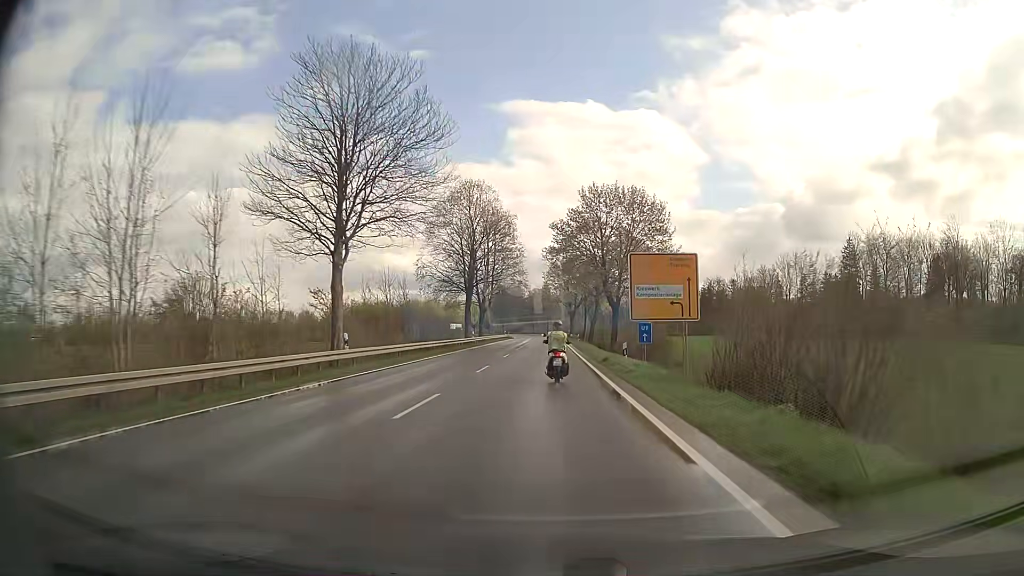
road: secondary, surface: asphalt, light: Day
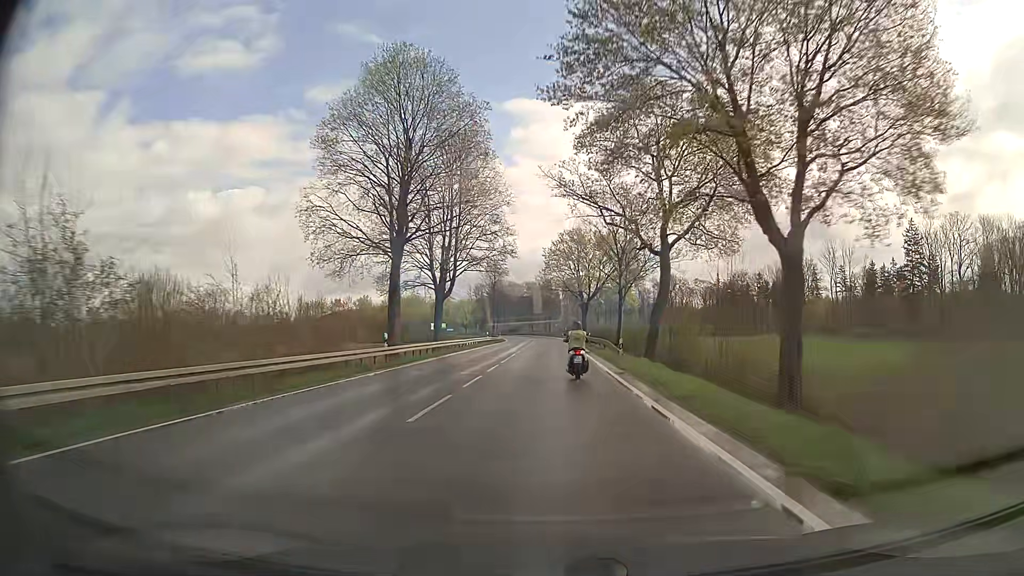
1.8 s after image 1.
(-0.3, +36.1) m; 0°
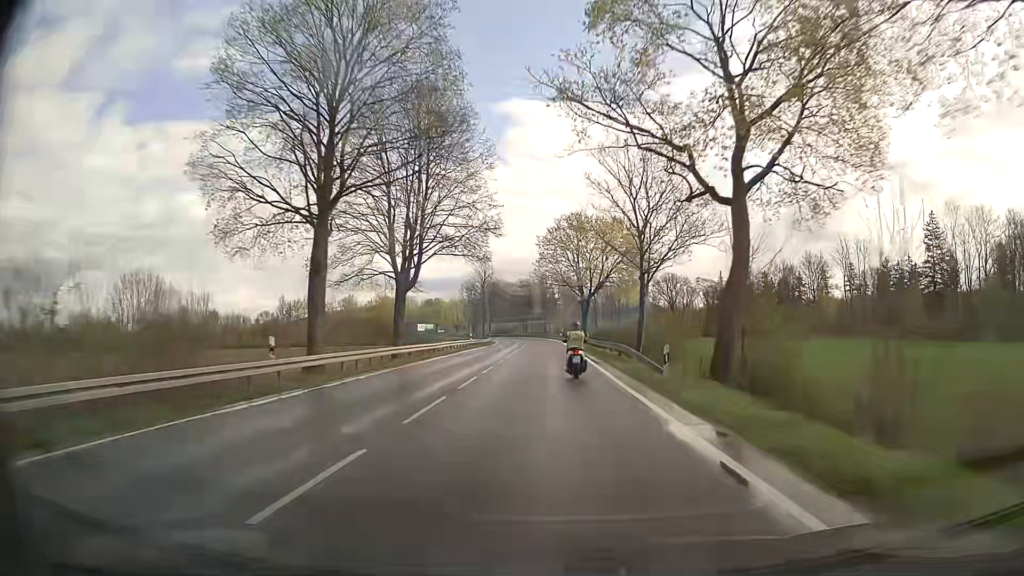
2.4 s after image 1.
(0.0, +12.1) m; 0°
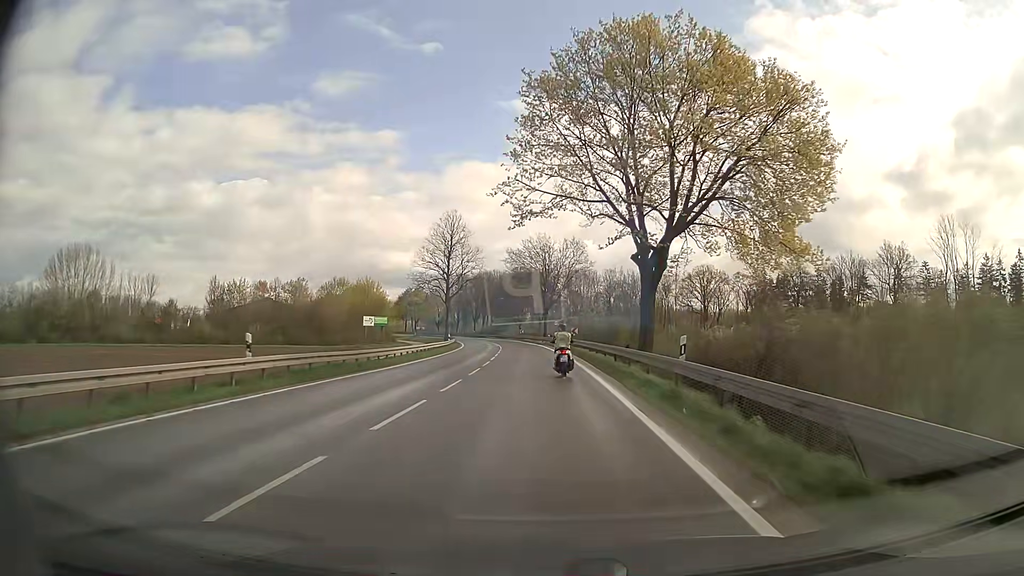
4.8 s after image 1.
(+0.3, +48.7) m; 0°
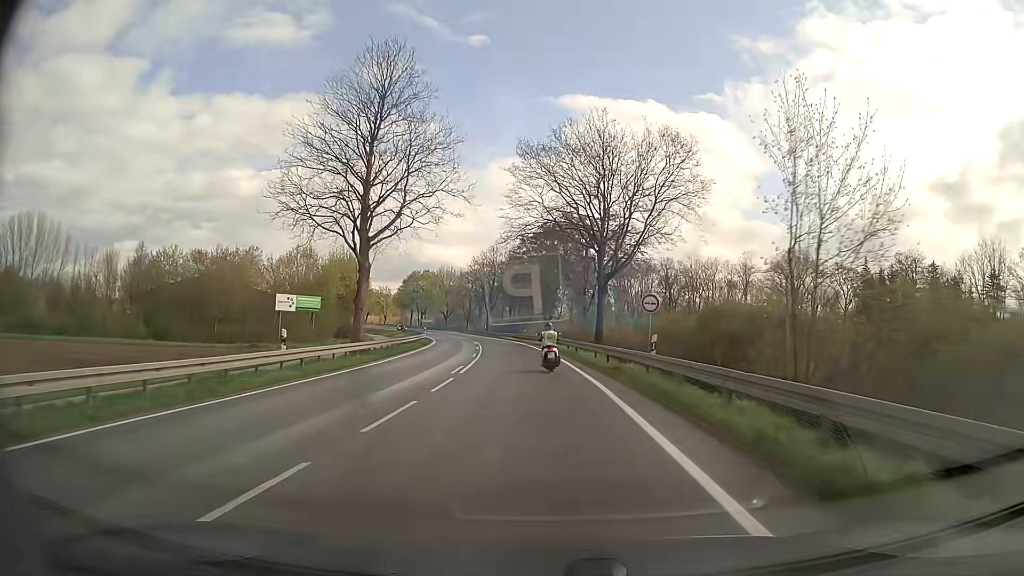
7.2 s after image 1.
(-1.1, +48.7) m; -3°
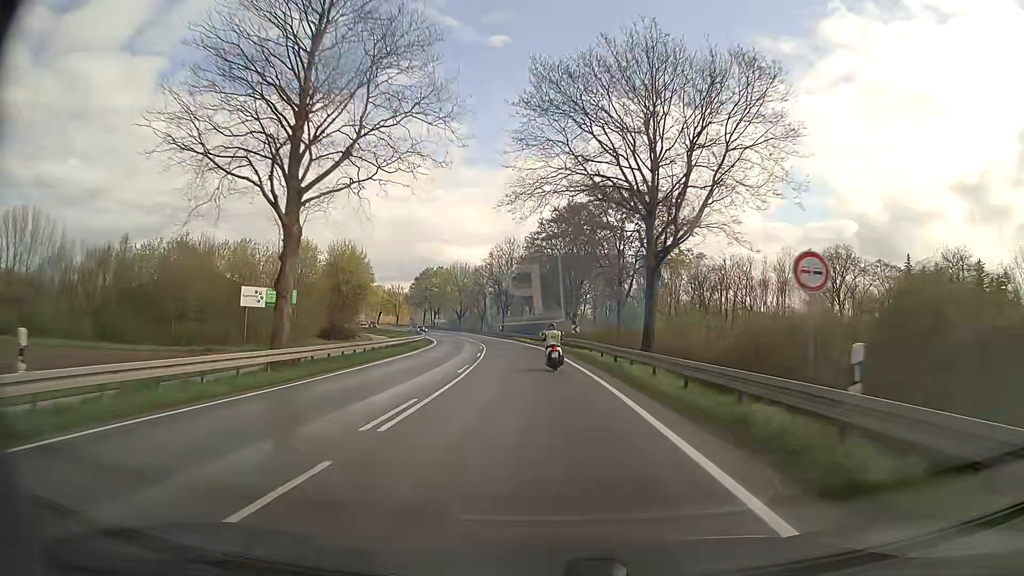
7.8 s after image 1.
(-0.2, +12.1) m; -2°
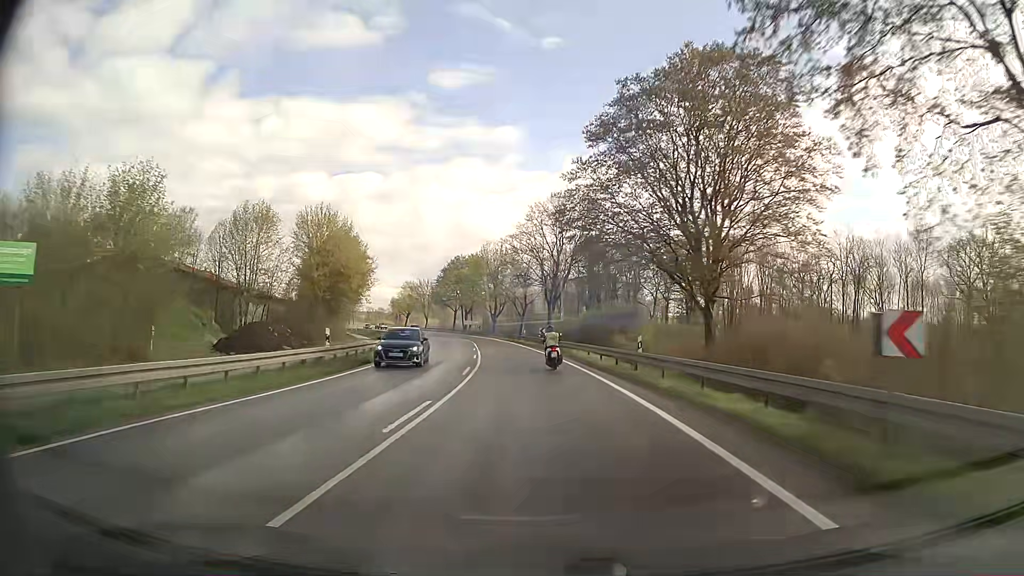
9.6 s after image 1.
(-1.5, +36.2) m; -5°
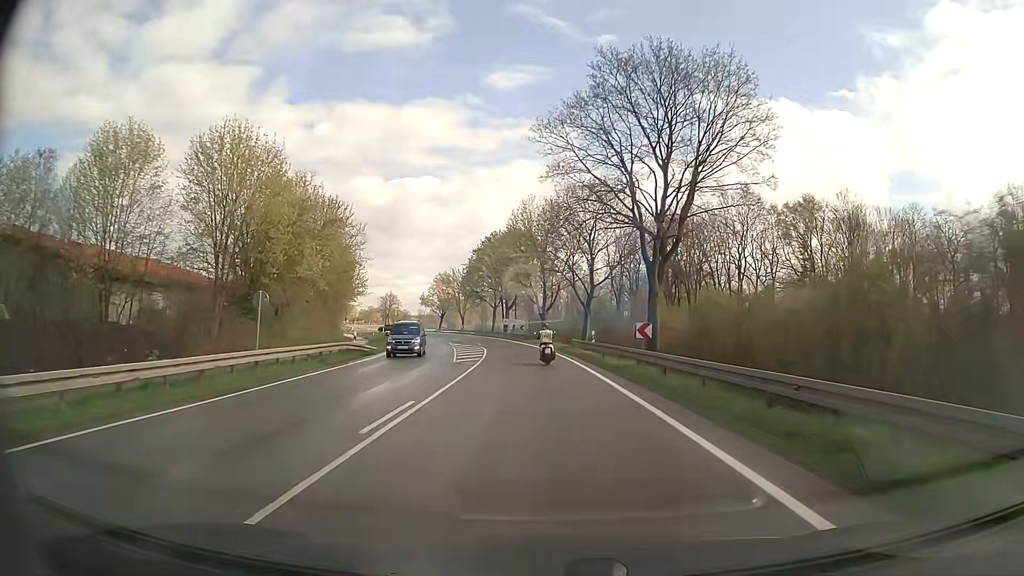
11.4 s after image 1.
(-1.6, +36.5) m; -5°
(0, +10) (0, +20) (-1, +30) (-2, +40) (-3, +50) (-4, +60) (-6, +70) (-7, +80) (-10, +89) (-12, +99) m
